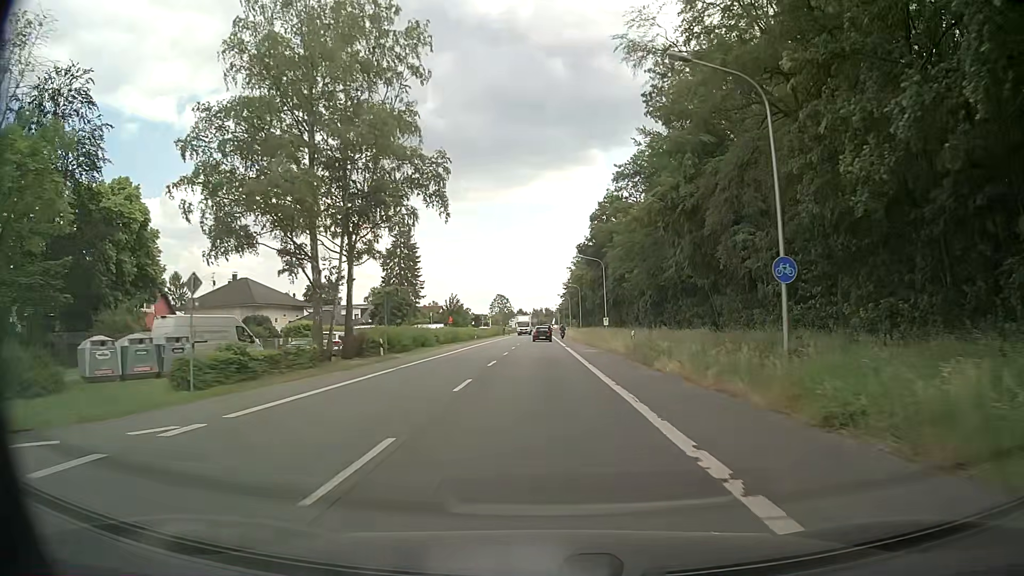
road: primary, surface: asphalt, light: Day
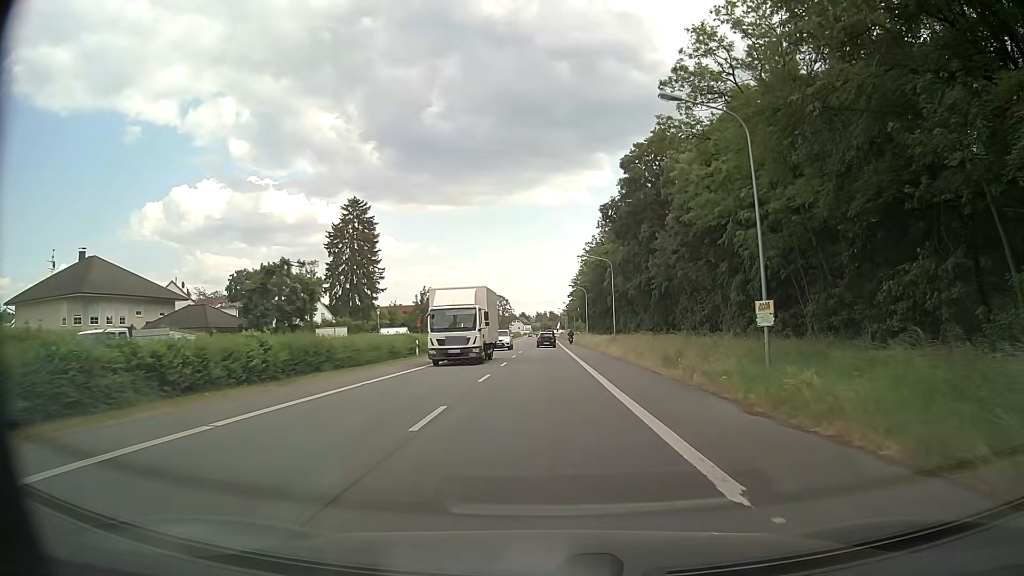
(+0.3, +41.0) m; 0°
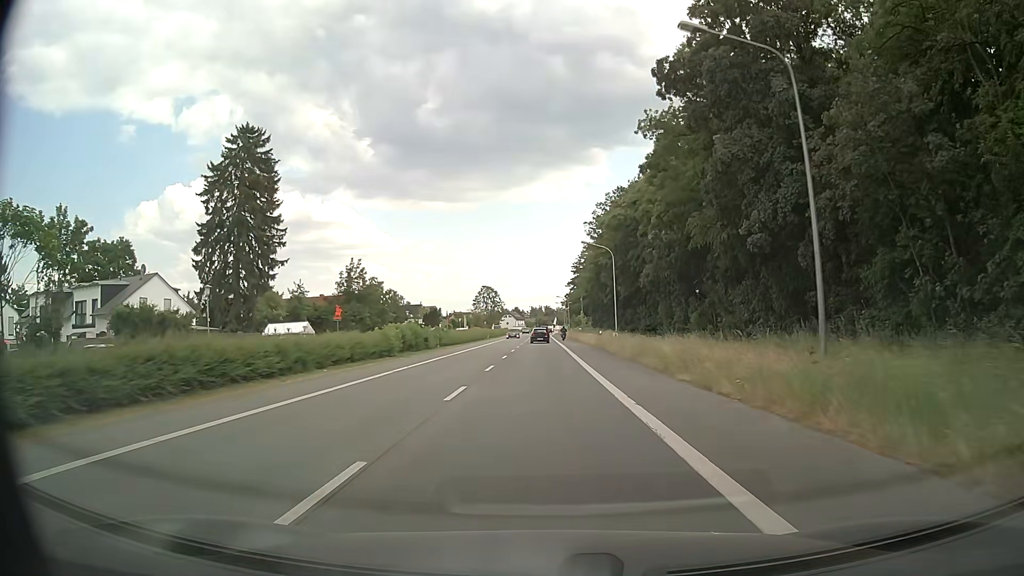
(+0.2, +41.4) m; 0°
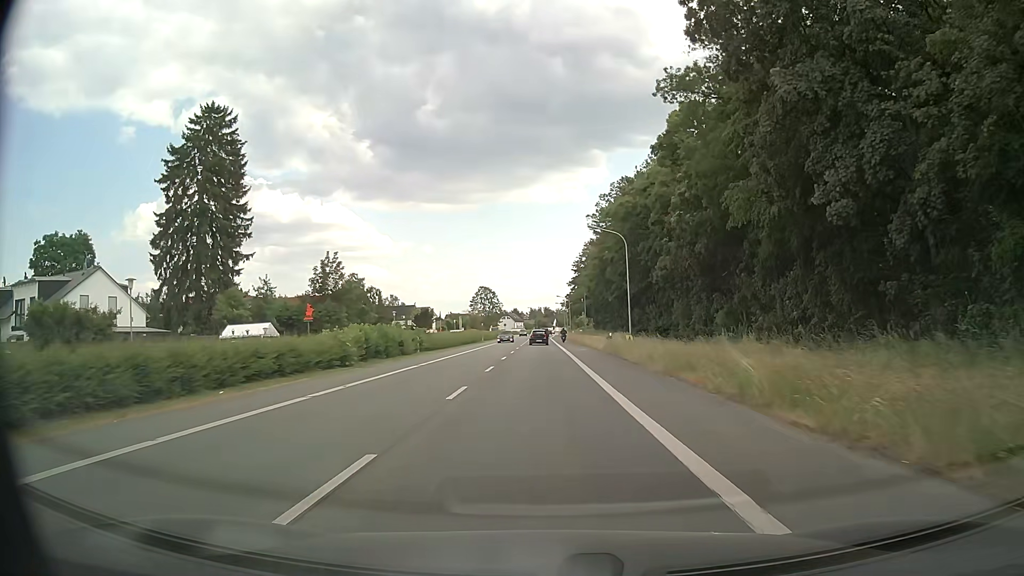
(0.0, +8.4) m; 0°
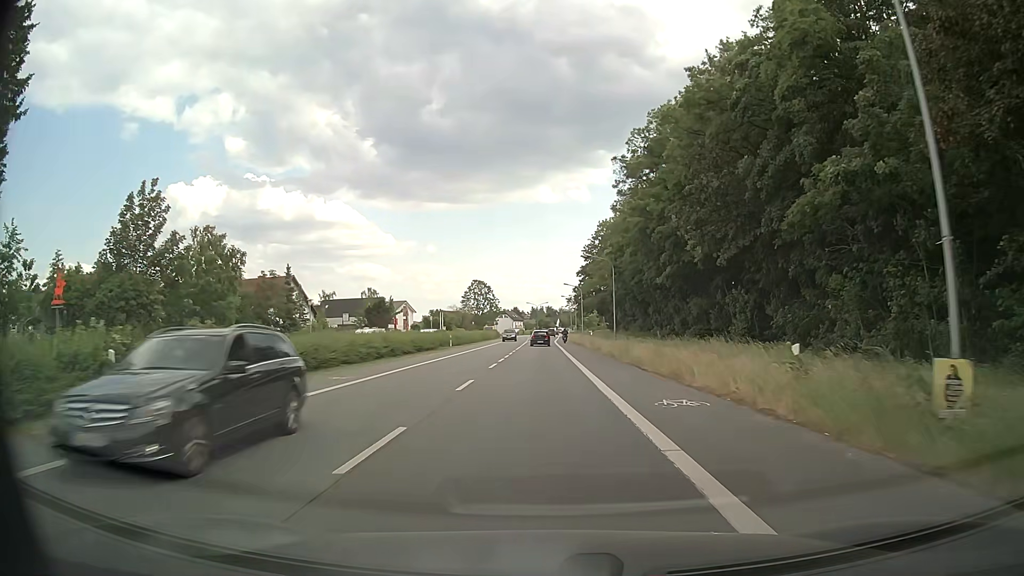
(0.0, +34.0) m; 0°
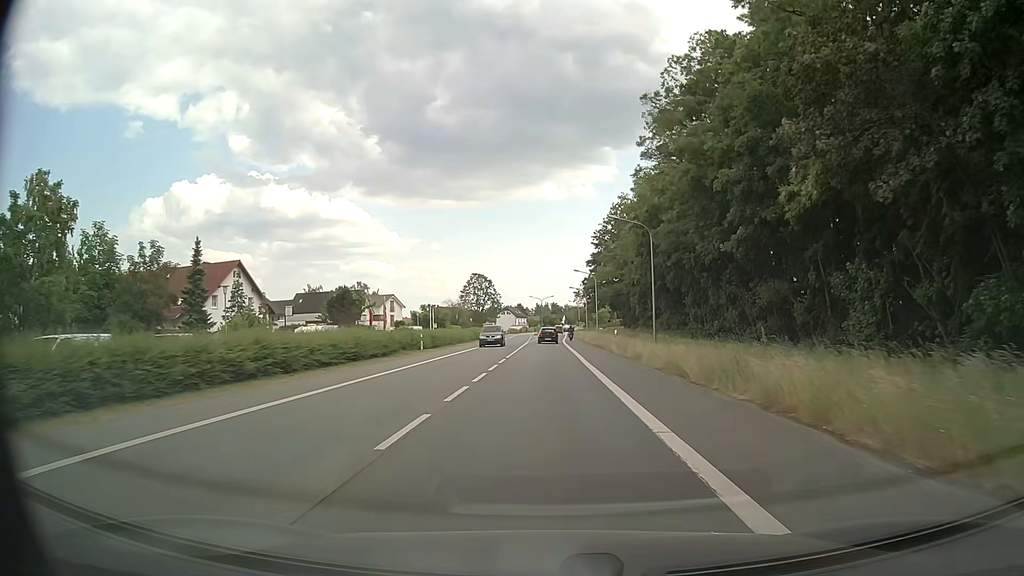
(-0.1, +17.0) m; -1°
